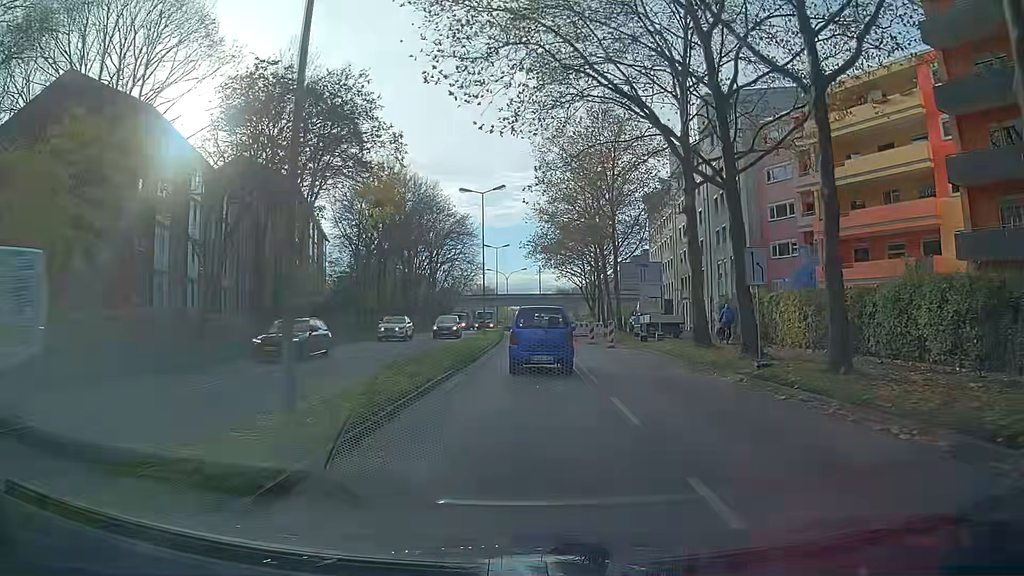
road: secondary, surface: asphalt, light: Day
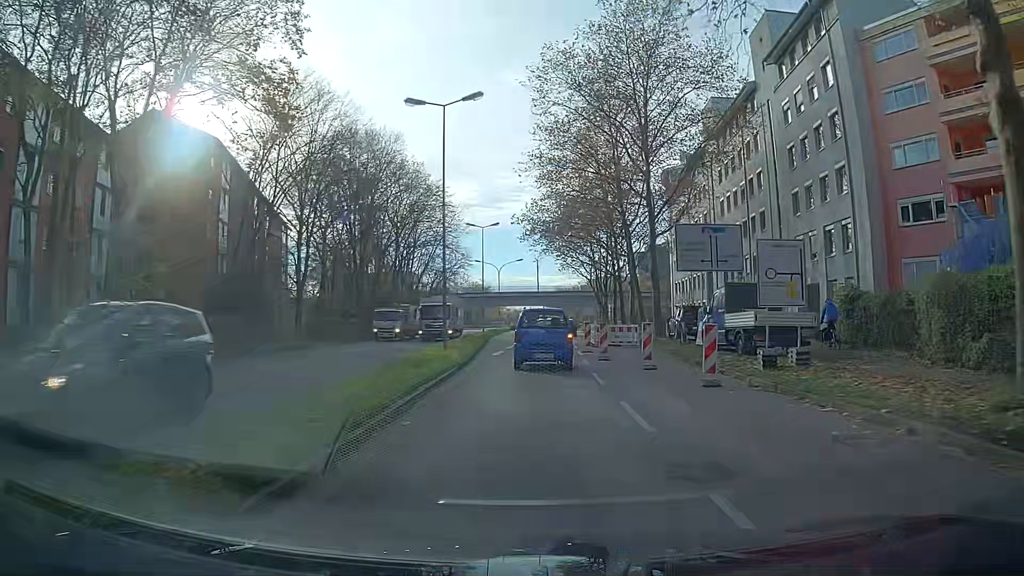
(0.0, +18.6) m; 0°
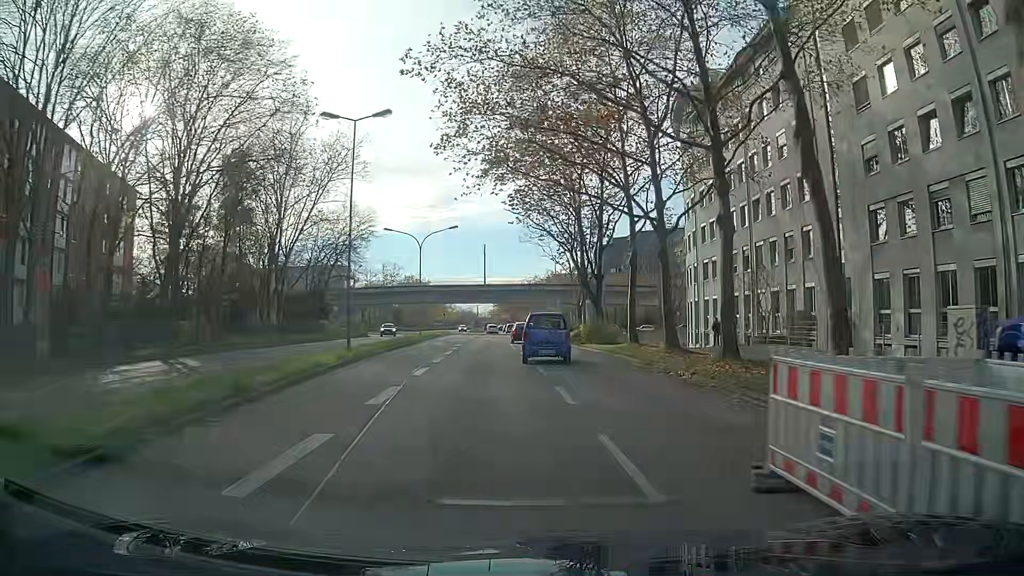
(+1.2, +33.2) m; +5°
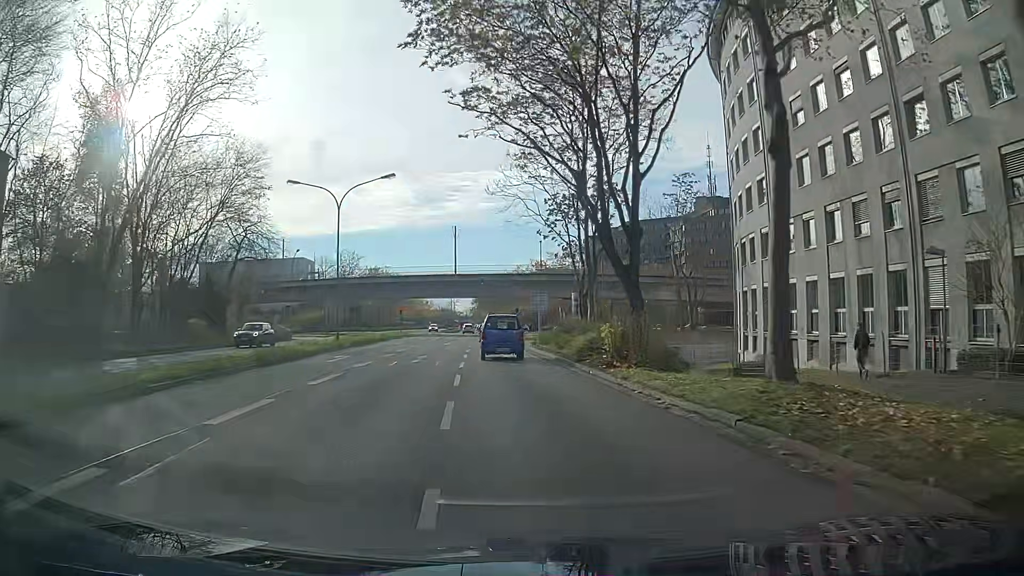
(+0.3, +20.7) m; +1°
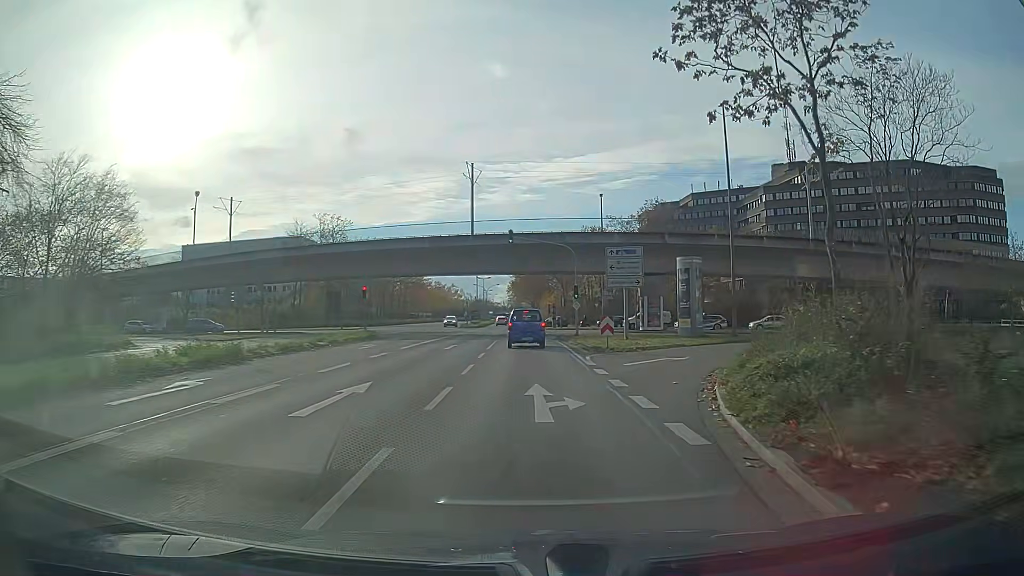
(-1.7, +34.7) m; 0°
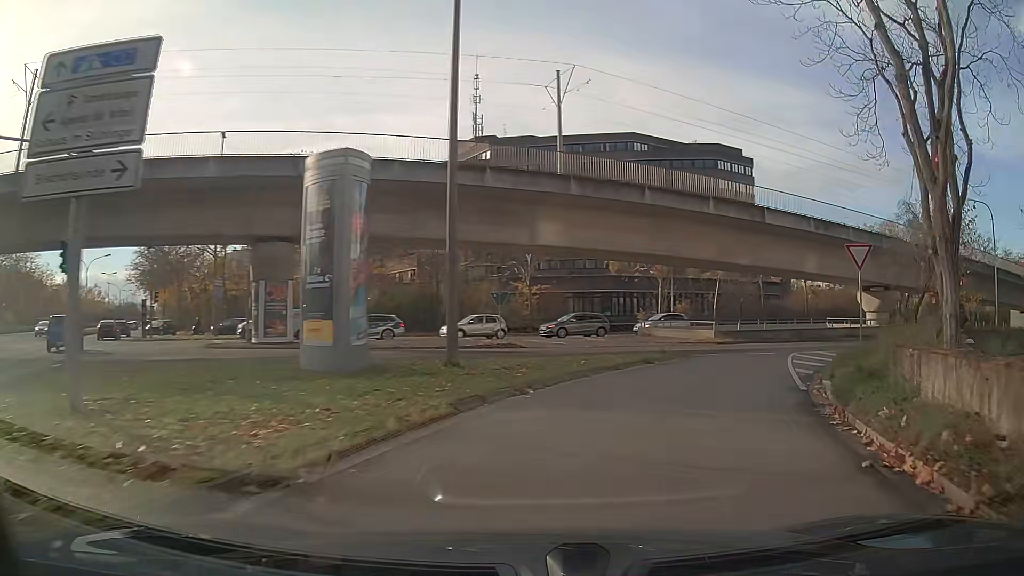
(+5.9, +24.8) m; +30°
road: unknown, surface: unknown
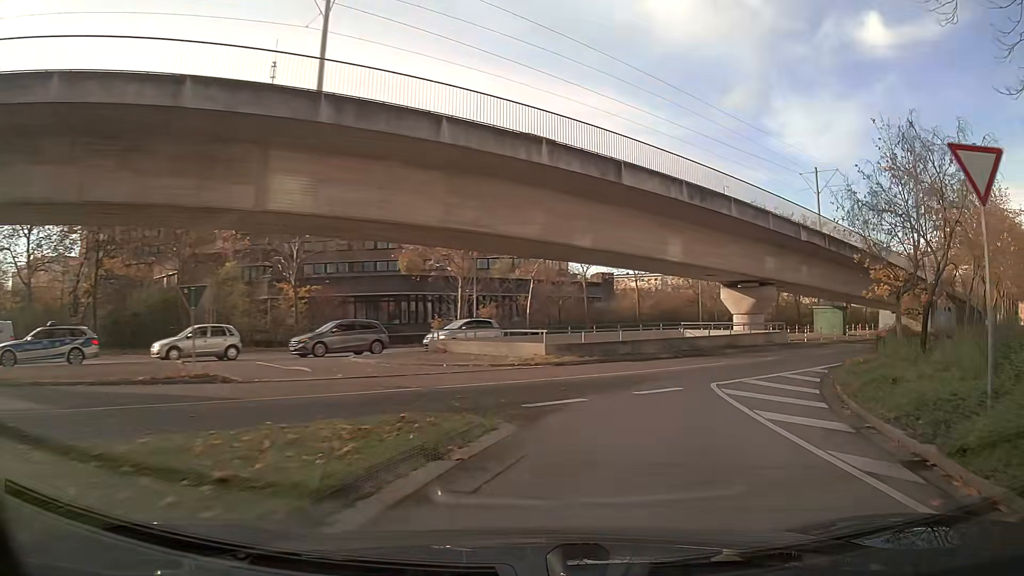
(+1.8, +12.2) m; +17°
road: secondary_link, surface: asphalt
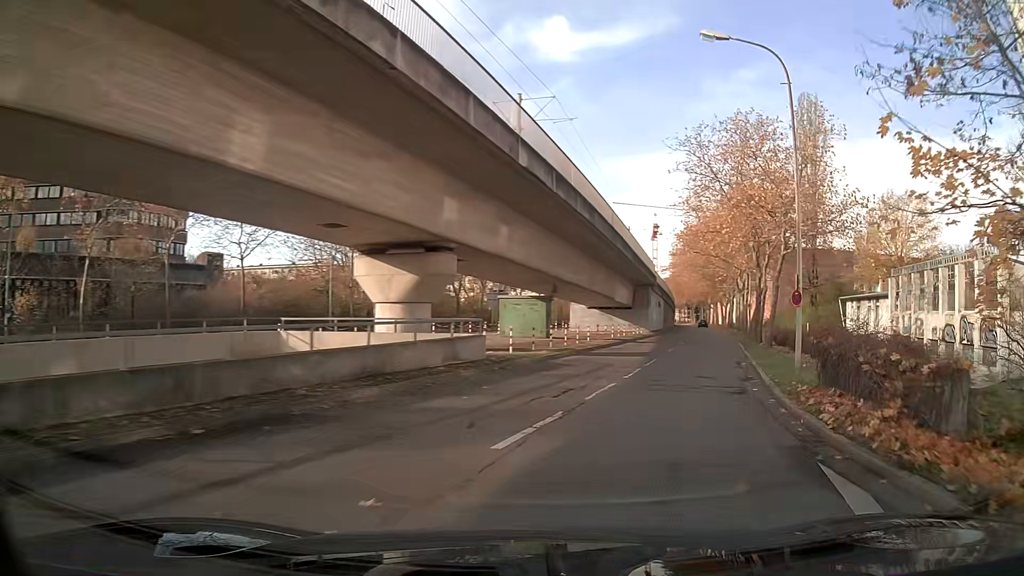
(+4.8, +18.0) m; +30°
